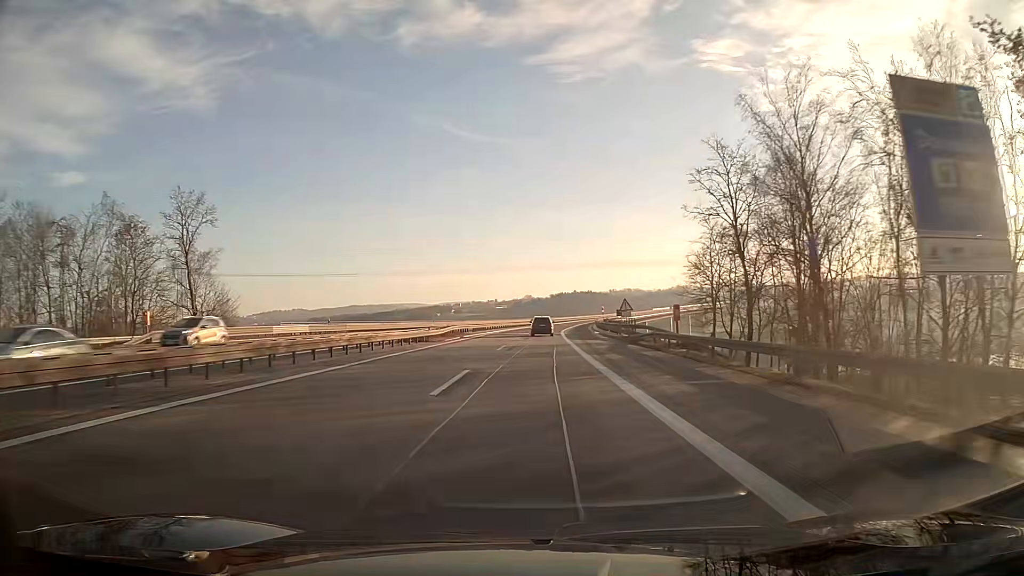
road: motorway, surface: asphalt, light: Day
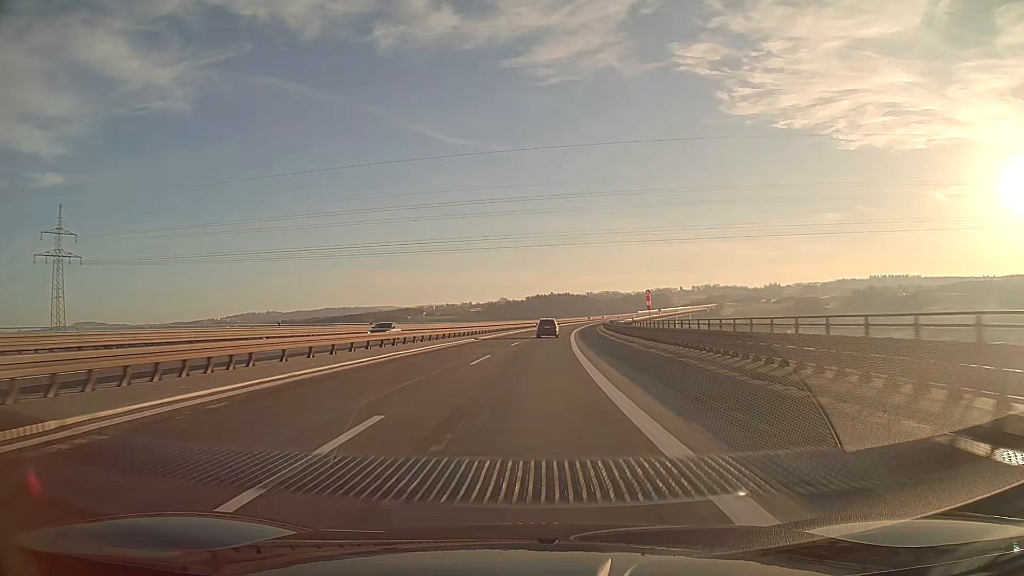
(+1.2, +63.1) m; +2°
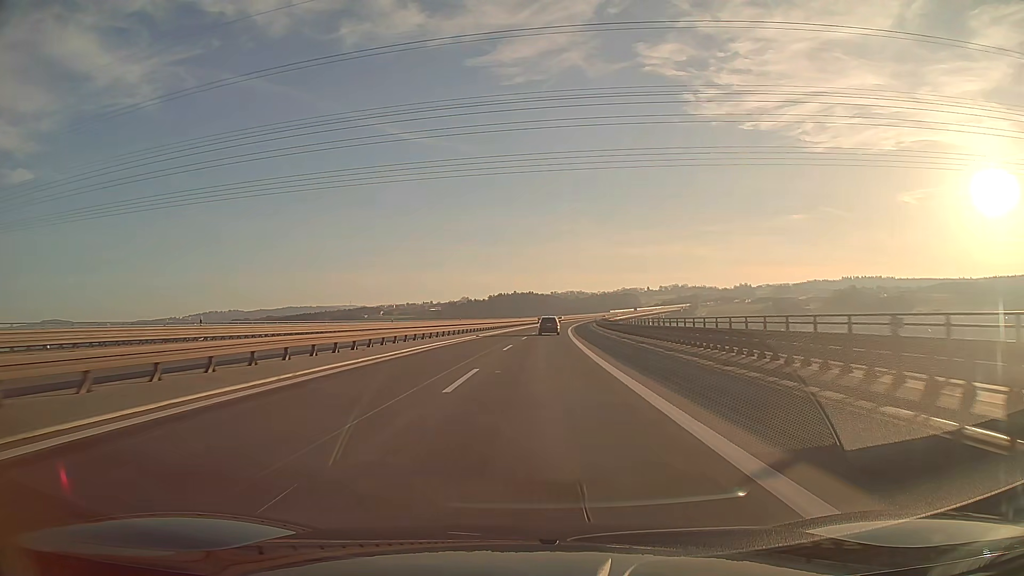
(+1.7, +63.1) m; +3°
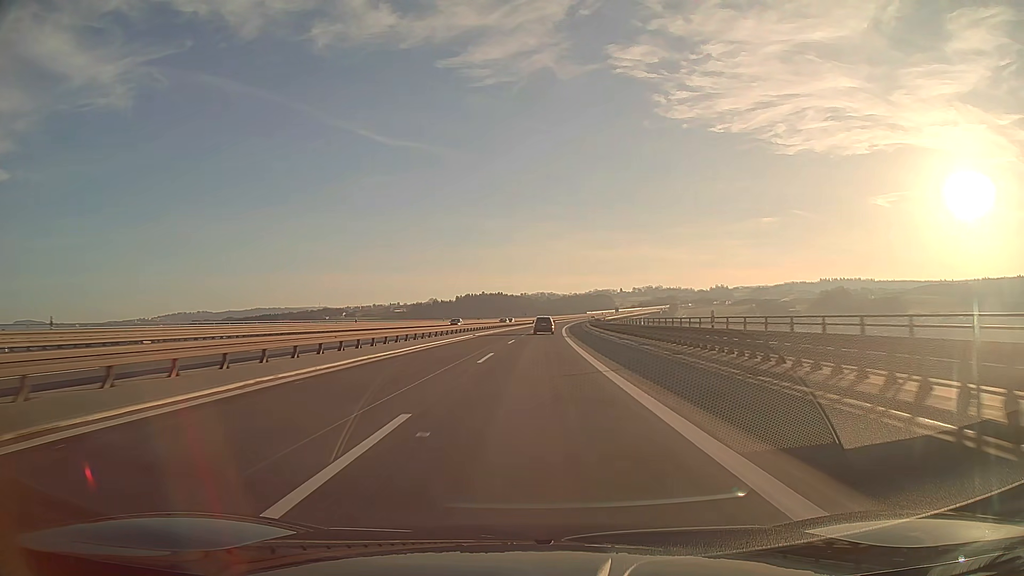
(+1.5, +63.2) m; +3°
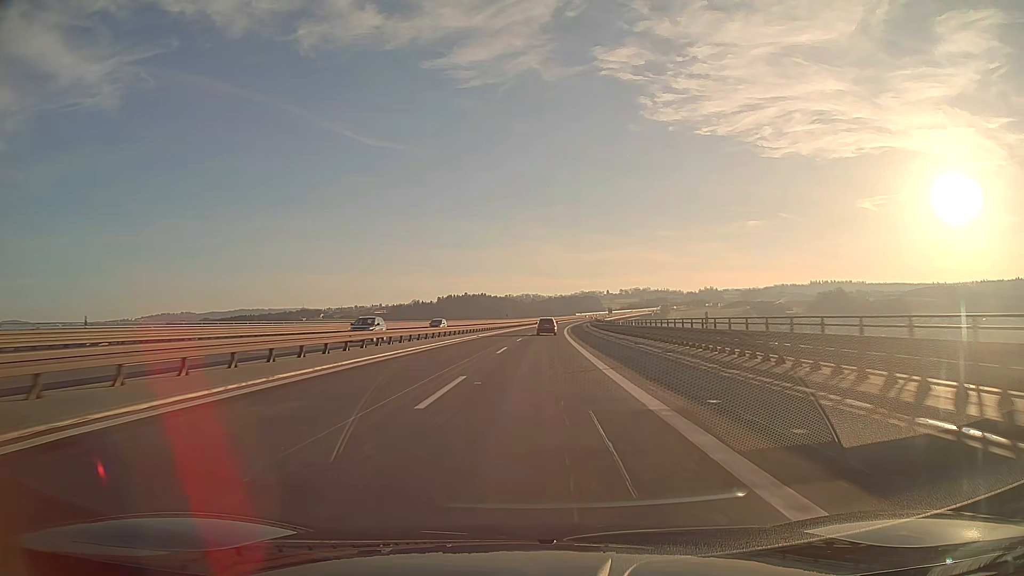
(+0.5, +47.4) m; +1°
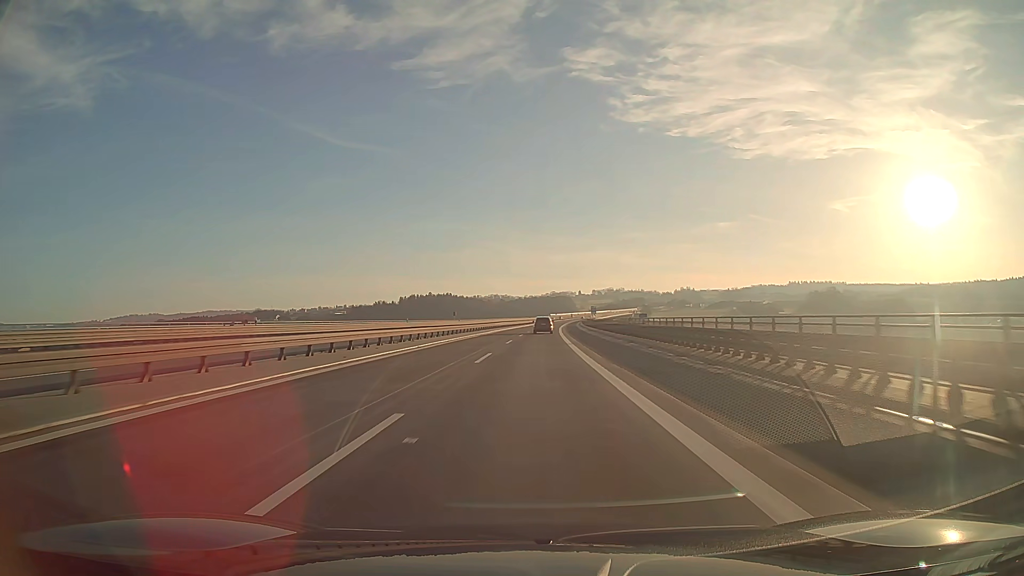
(+1.9, +78.9) m; +3°
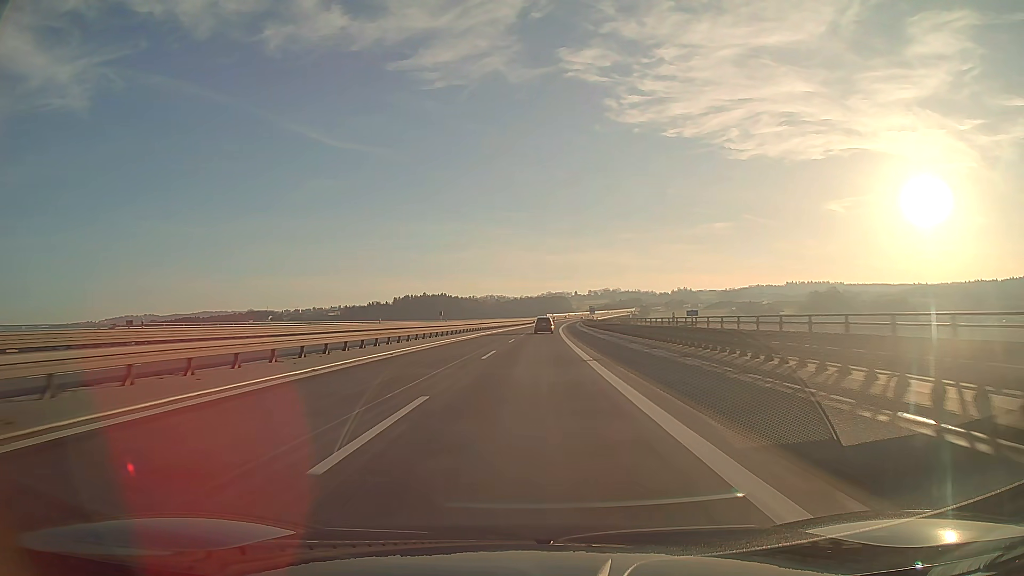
(0.0, +15.8) m; 0°
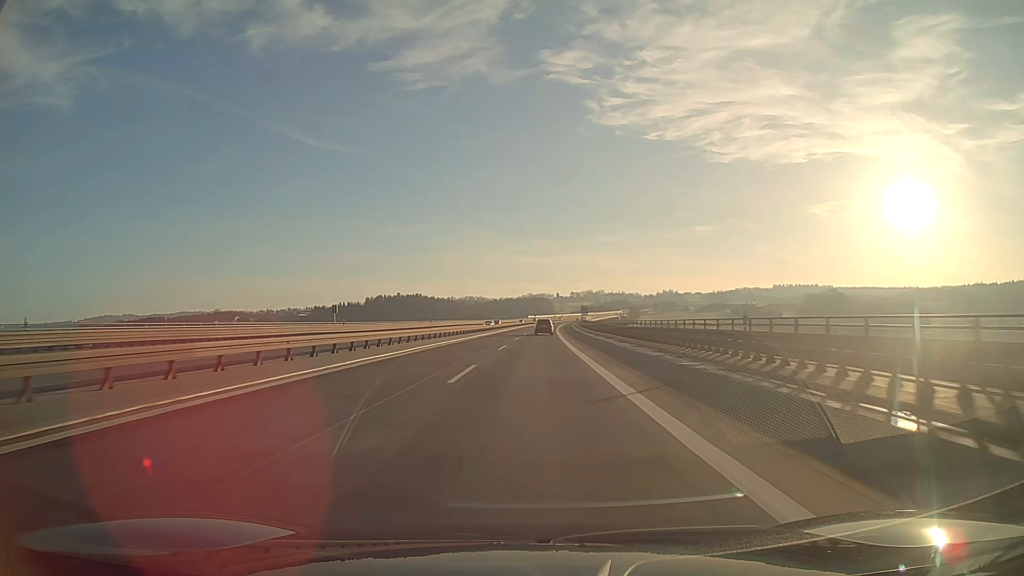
(+0.8, +63.1) m; +2°
(0, +10) (0, +20) (0, +30) (0, +40) (0, +50) (+1, +60) (+1, +70) (+1, +80) (+1, +90) (+2, +100) m
